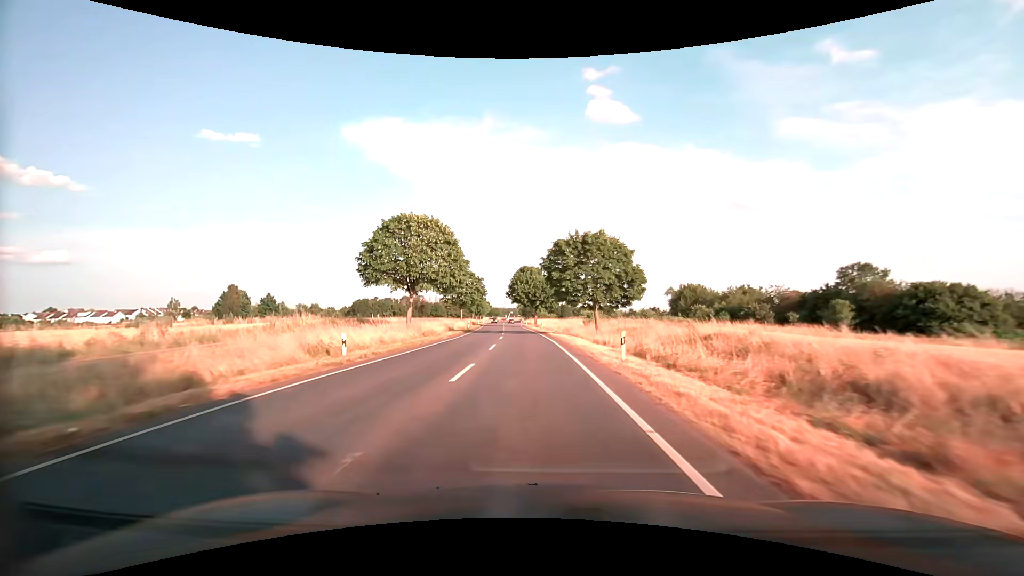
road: secondary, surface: asphalt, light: Day
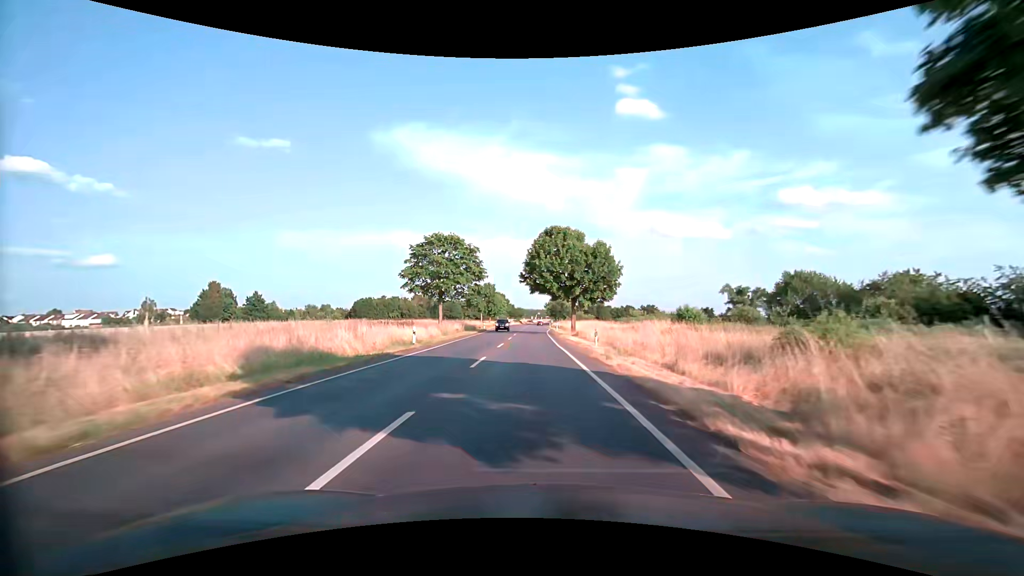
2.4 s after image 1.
(-1.4, +40.3) m; -4°
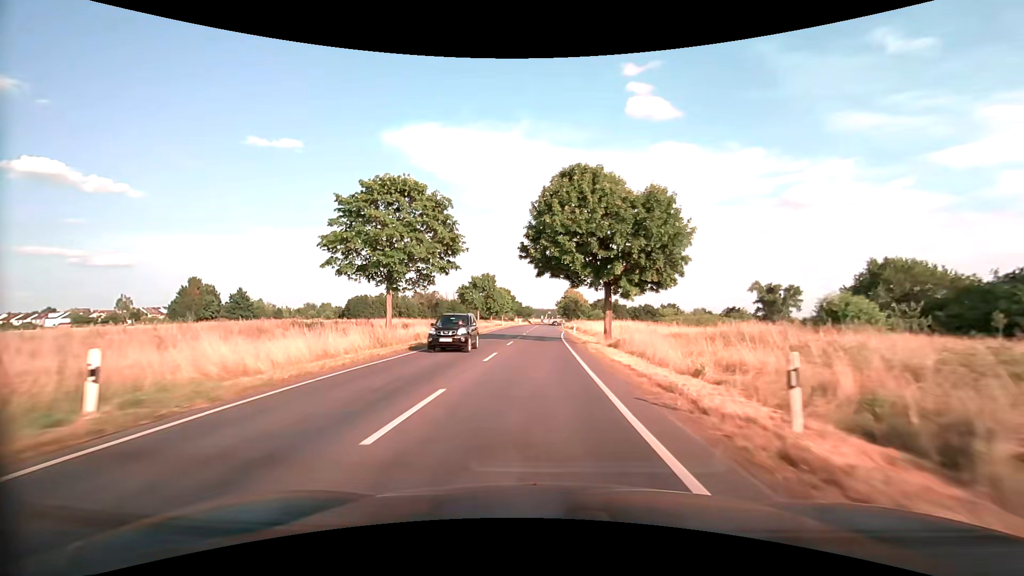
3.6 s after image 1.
(-0.1, +20.2) m; -1°
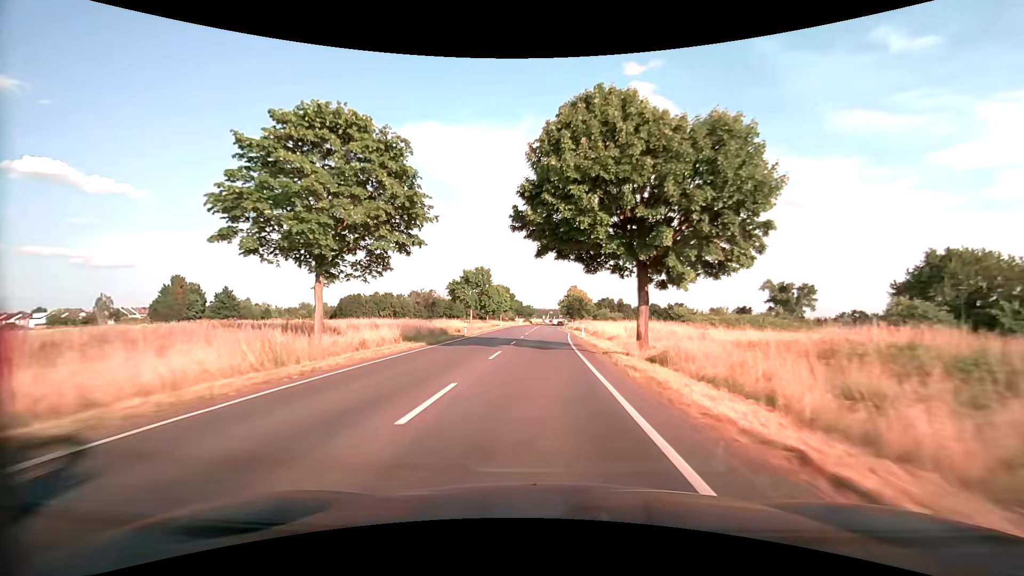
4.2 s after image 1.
(0.0, +10.2) m; 0°
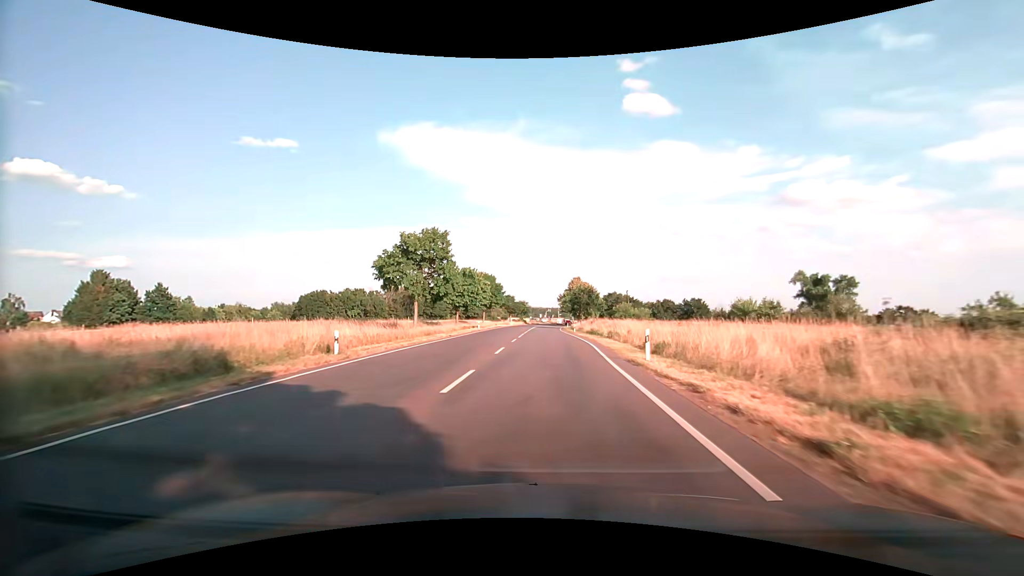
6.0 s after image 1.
(+0.1, +30.7) m; 0°
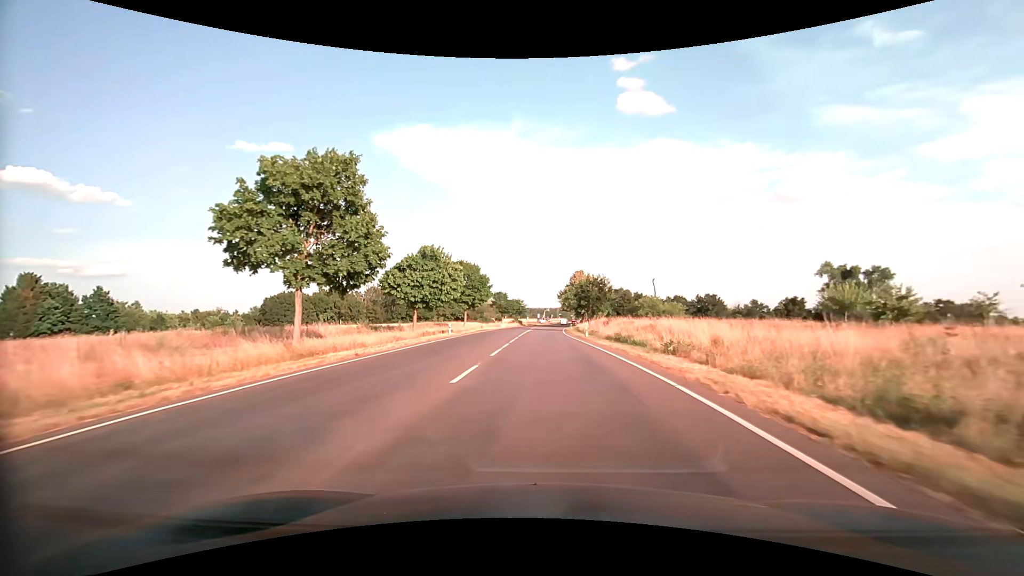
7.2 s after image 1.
(+0.1, +20.3) m; 0°
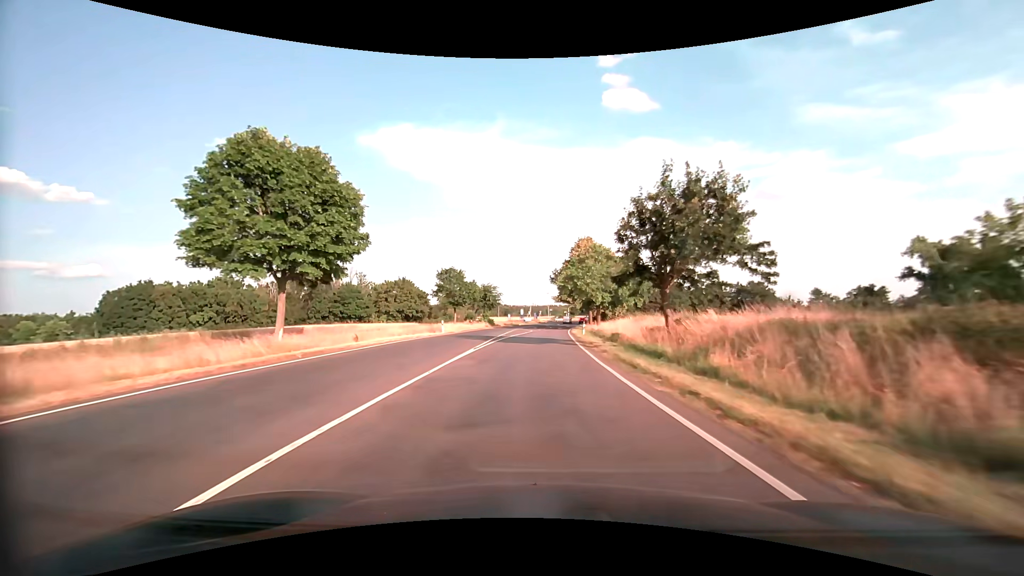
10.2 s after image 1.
(+0.3, +49.8) m; +1°
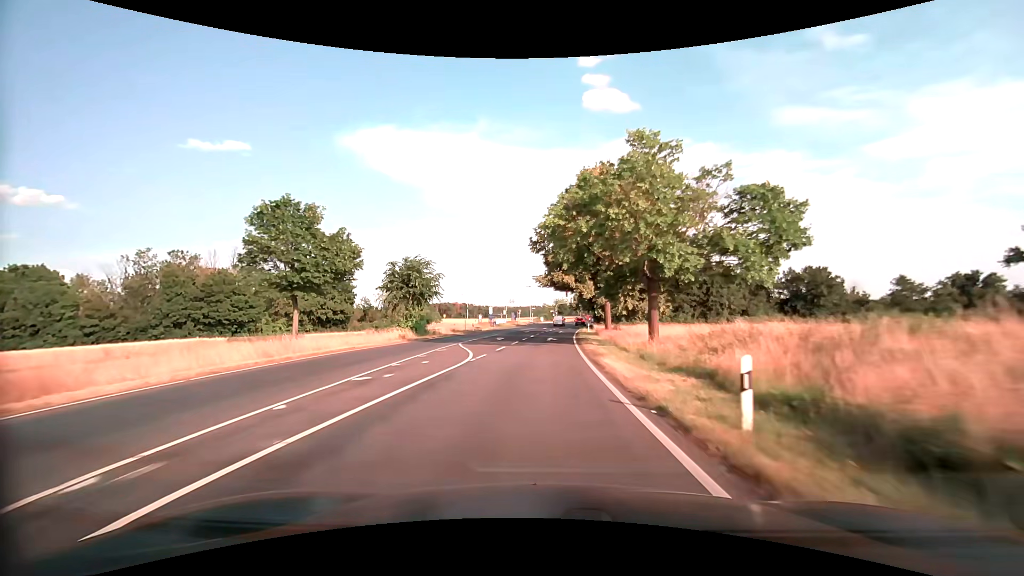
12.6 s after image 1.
(+0.7, +38.8) m; +2°
(0, +10) (0, +20) (+1, +30) (+1, +40) (+2, +50) (+3, +60) (+4, +70) (+5, +80) (+6, +90) (+7, +100) m
